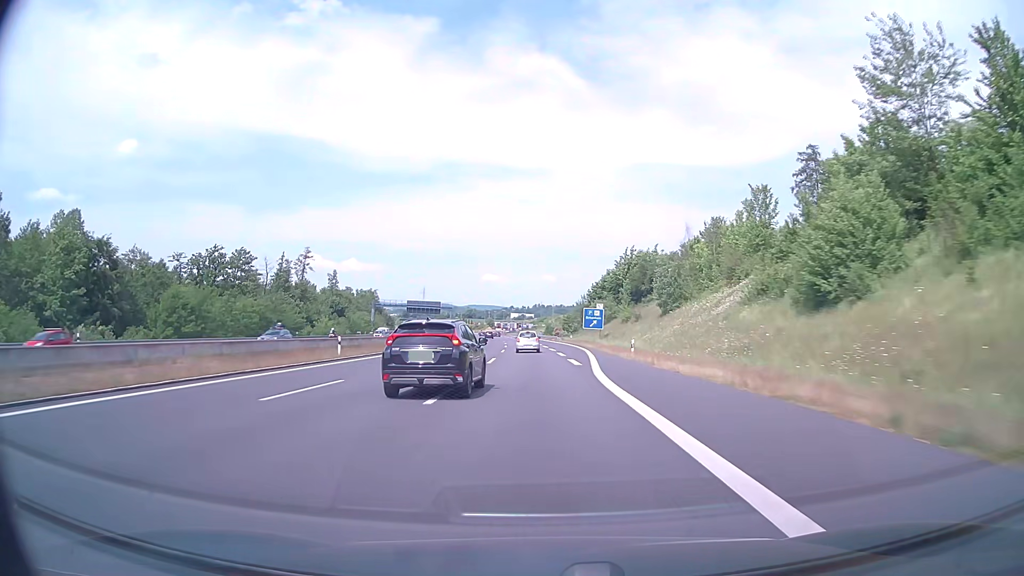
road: motorway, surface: asphalt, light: Day
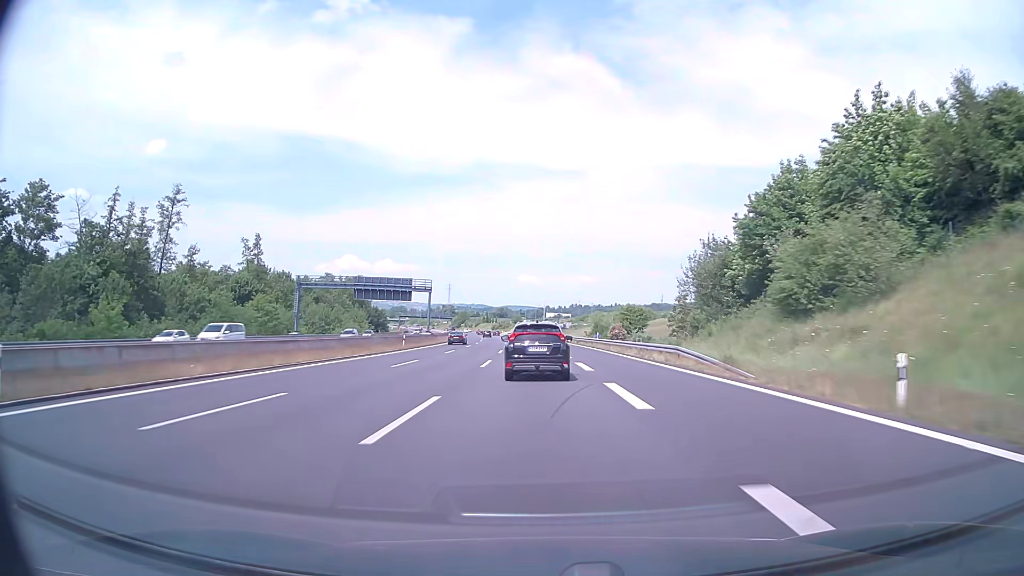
(-2.1, +76.2) m; -3°
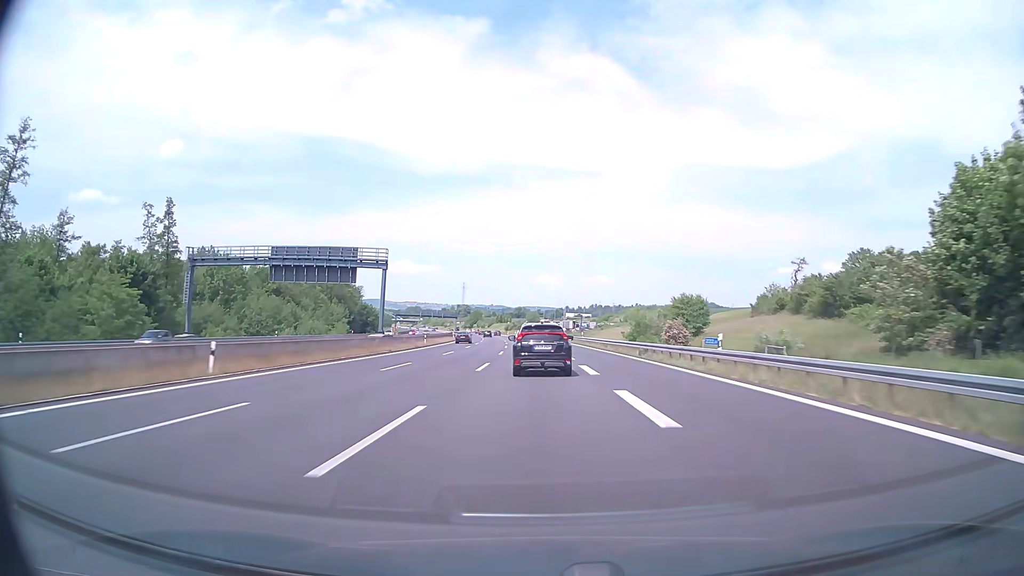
(-0.6, +37.8) m; -2°
(0, +10) (0, +20) (0, +30) (-1, +40) (-1, +50) (-1, +60) (-2, +70) (-2, +80) (-3, +90) (-4, +100) m
